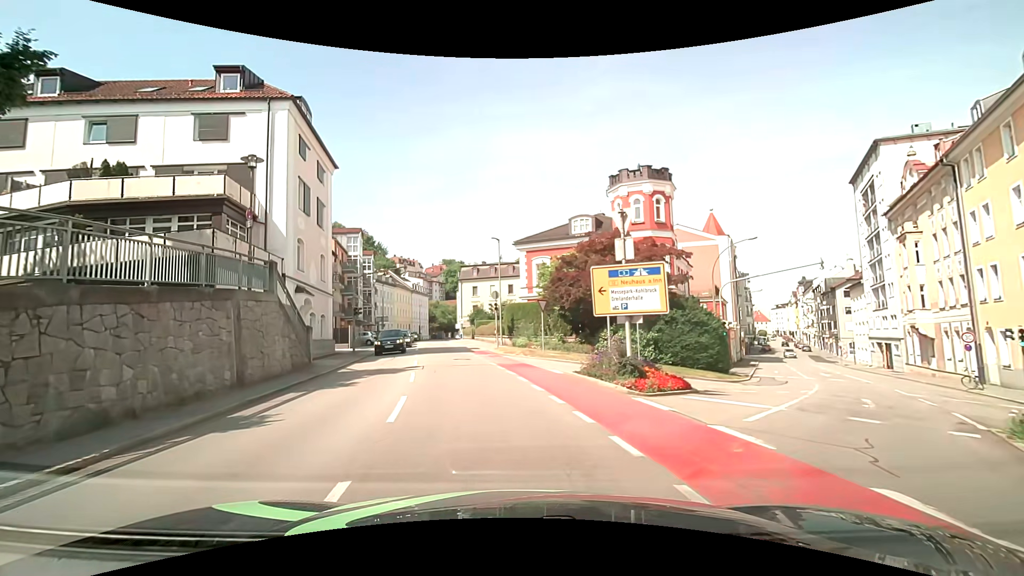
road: tertiary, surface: asphalt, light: Day
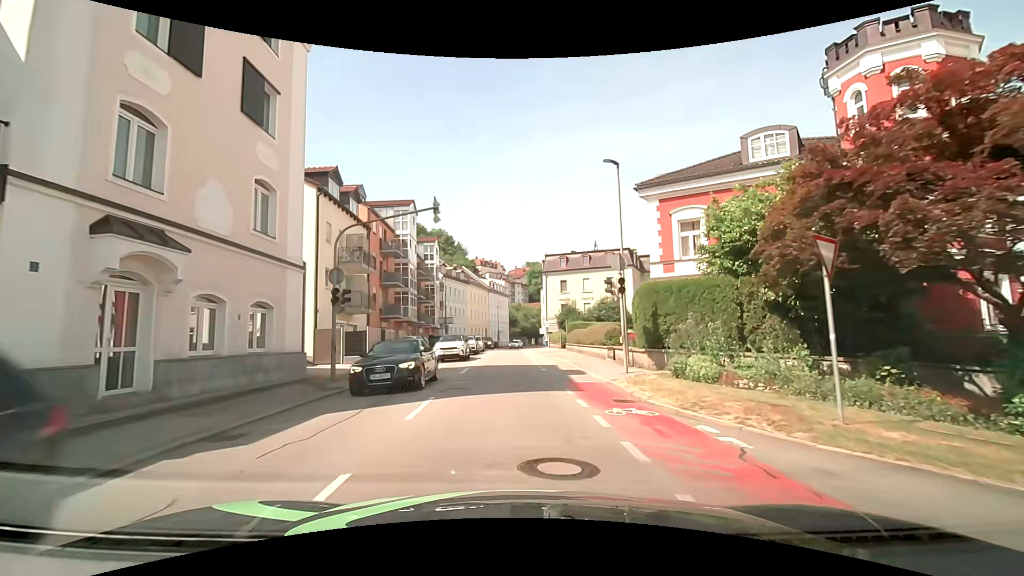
(-2.3, +18.3) m; -11°
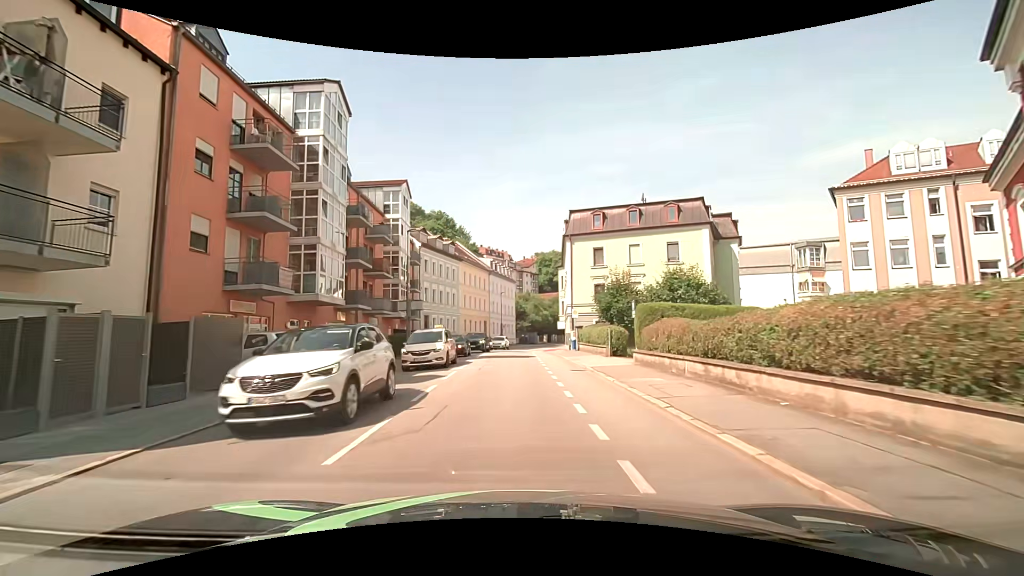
(-0.3, +22.9) m; 0°
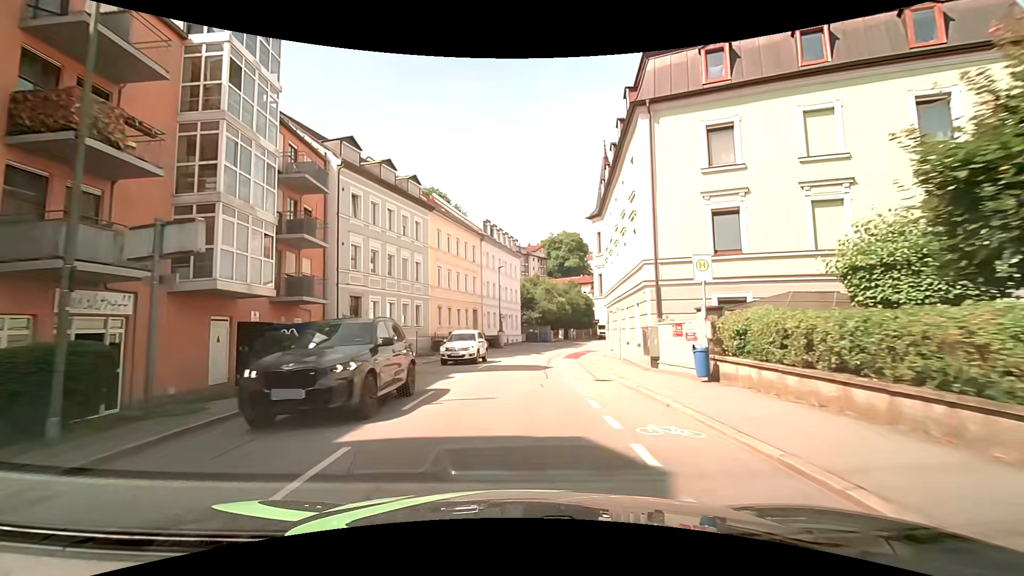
(-0.6, +25.3) m; -1°
(0, +10) (0, +20) (+1, +30) (+2, +40) (+4, +50) (+7, +59) (+11, +68) (+15, +77) (+21, +86) (+26, +94) m
